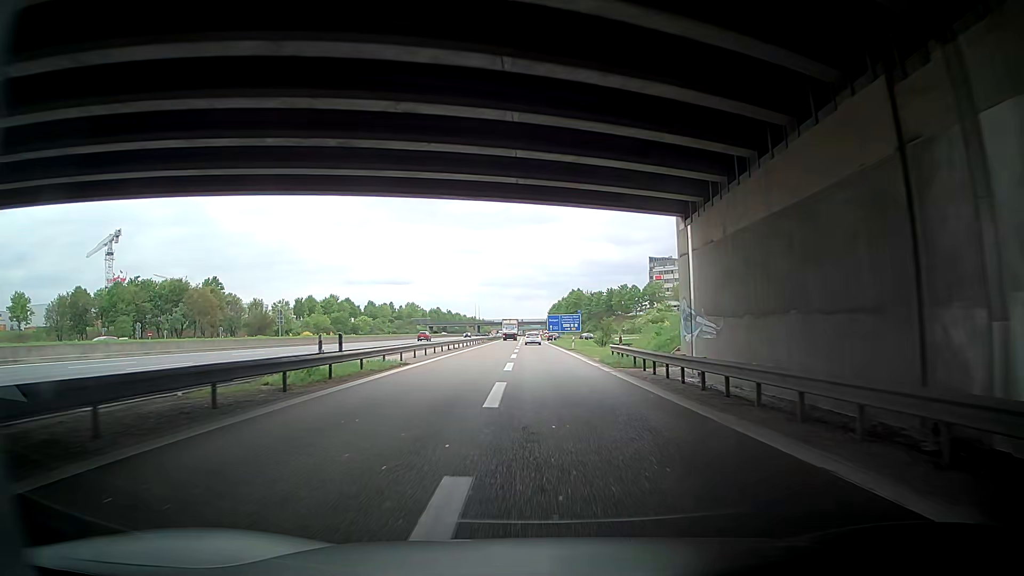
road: motorway_link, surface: asphalt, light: Day
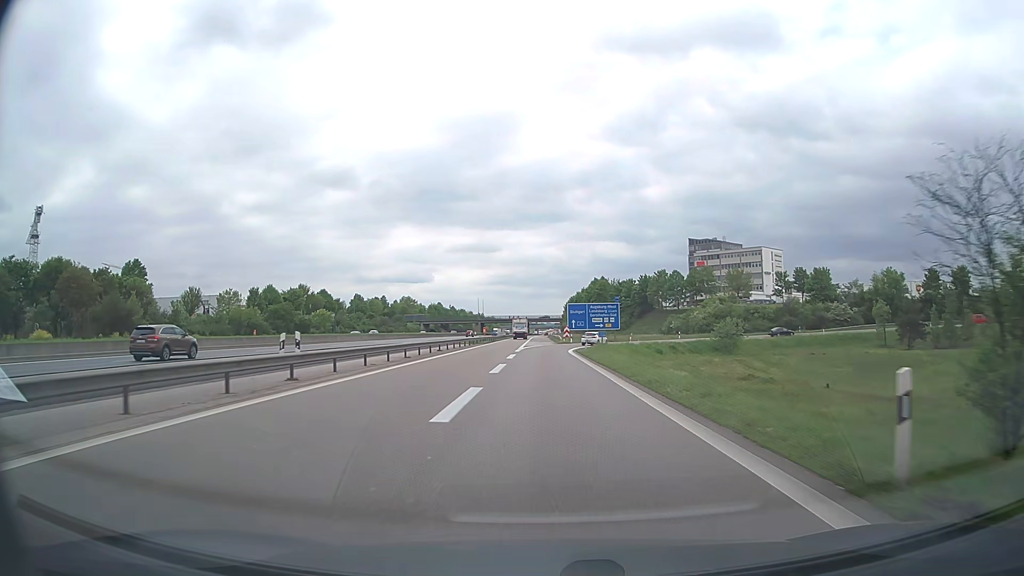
(+0.1, +50.2) m; 0°
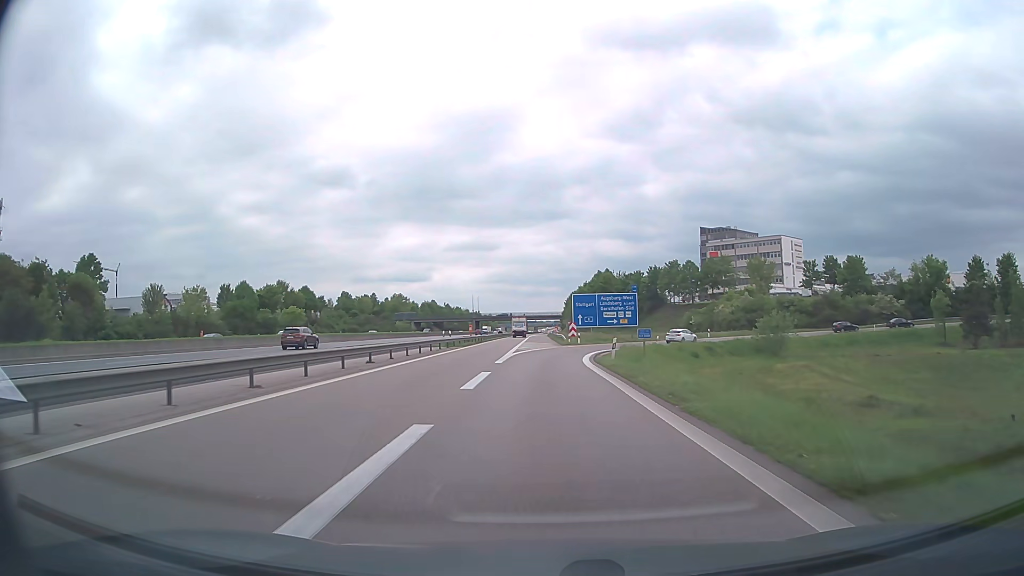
(0.0, +18.2) m; 0°
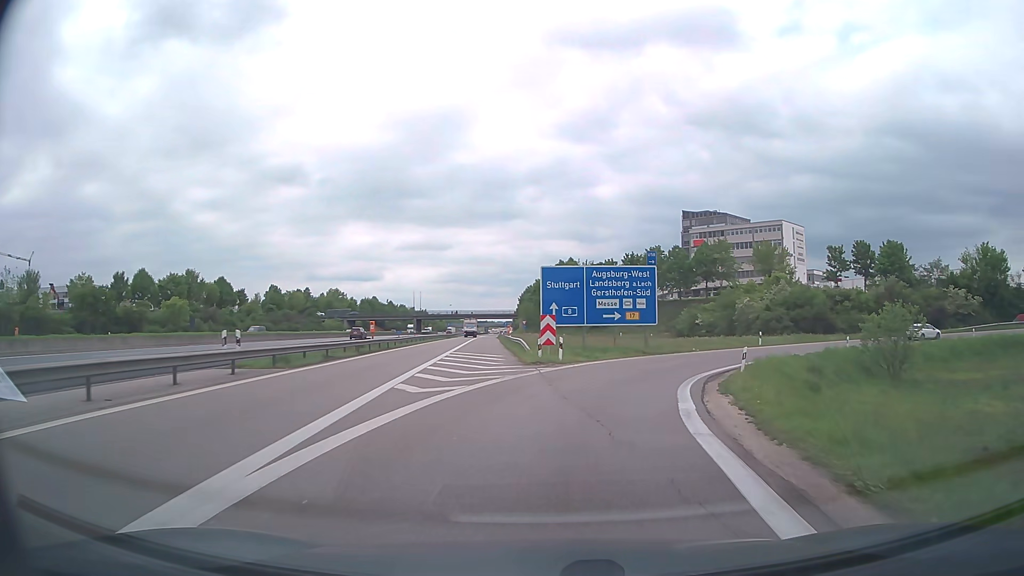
(+0.3, +32.0) m; +3°
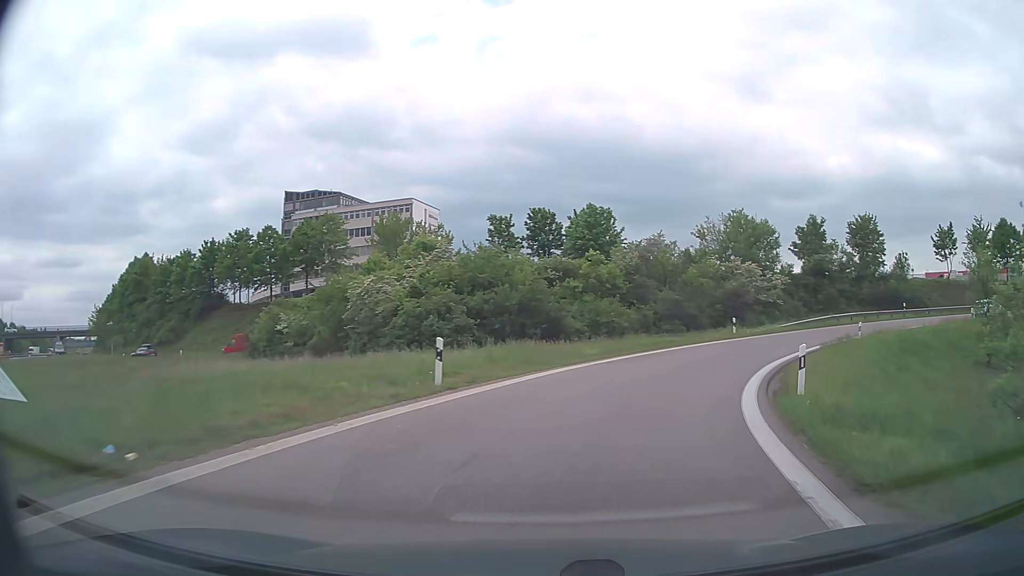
(+9.1, +34.8) m; +32°
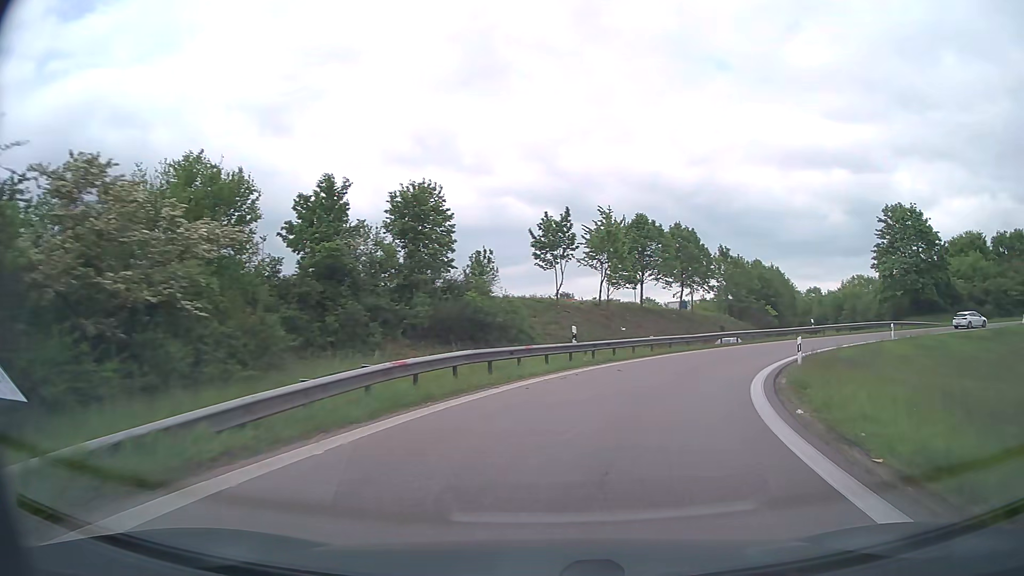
(+13.5, +34.5) m; +42°
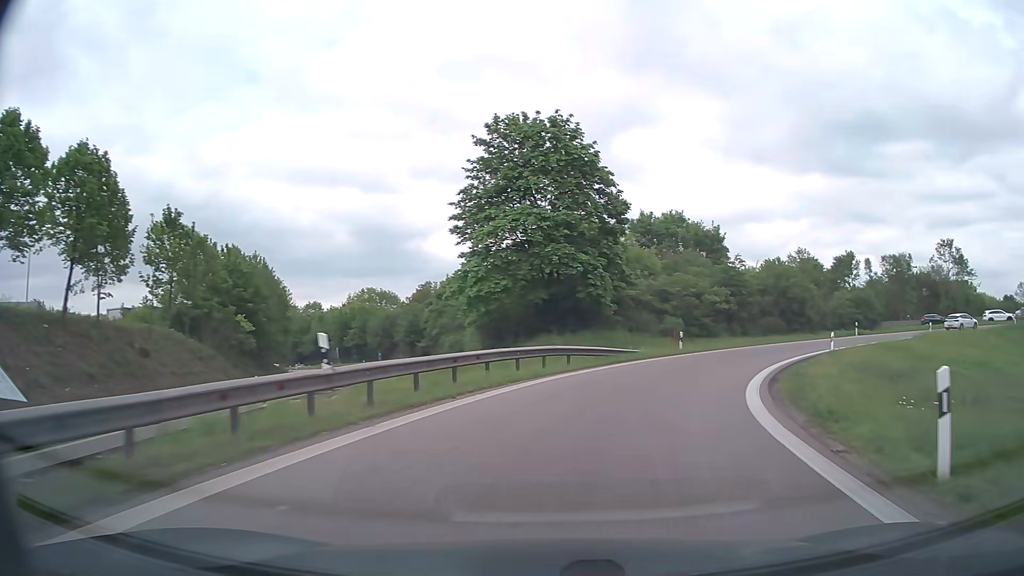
(+14.0, +35.5) m; +43°
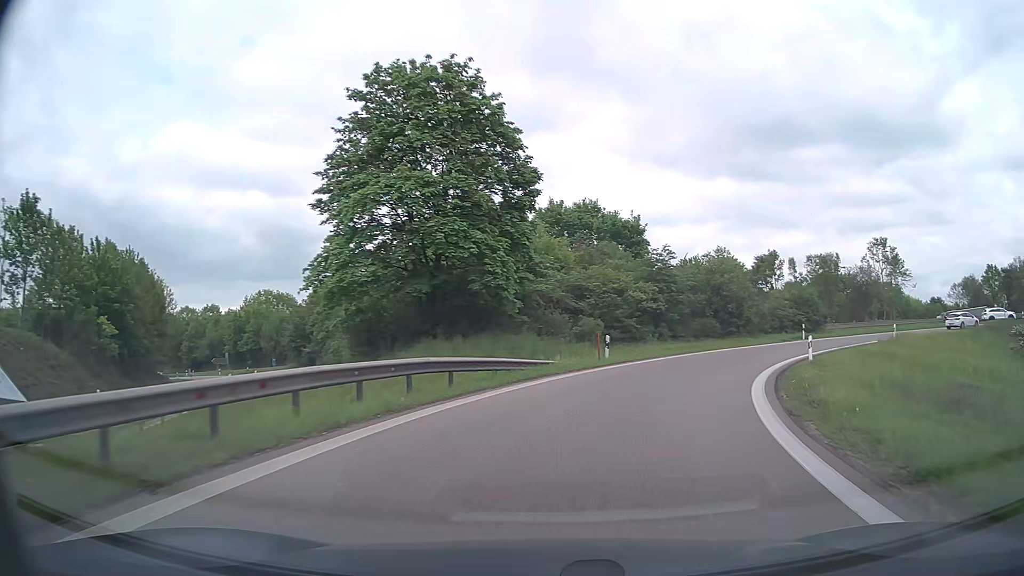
(+0.6, +7.8) m; +9°
(+1, +10) (+3, +20) (+8, +29) (+14, +37) (+21, +43) (+30, +49) (+39, +52) (+49, +54) (+59, +53) (+68, +51) m
